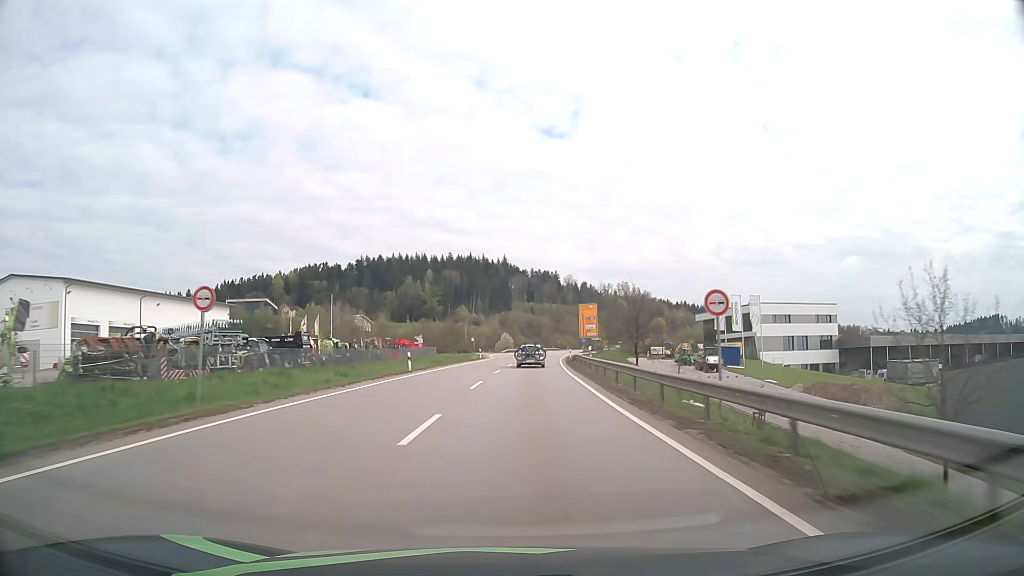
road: primary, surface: asphalt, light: Day
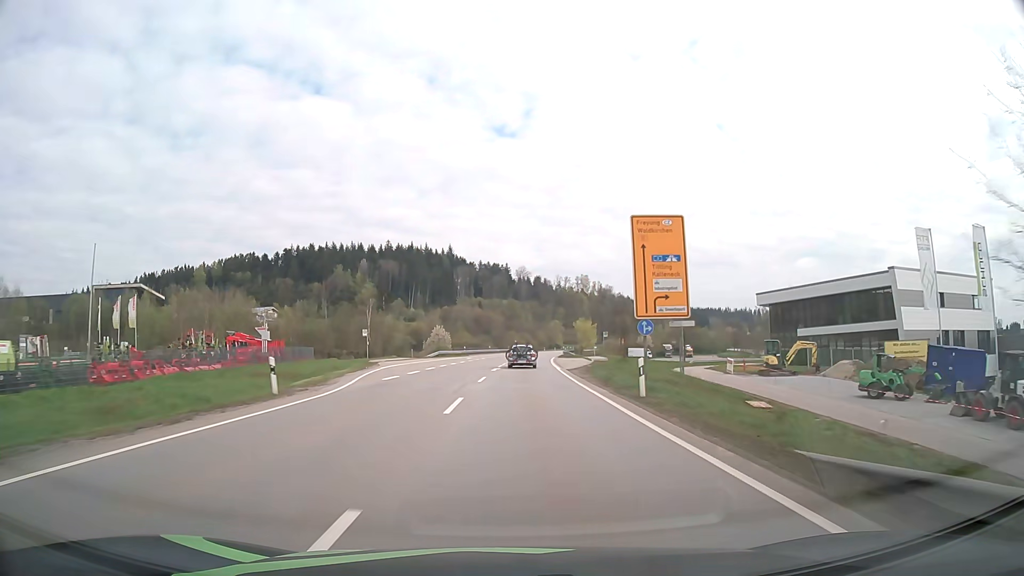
(+2.0, +56.0) m; +4°
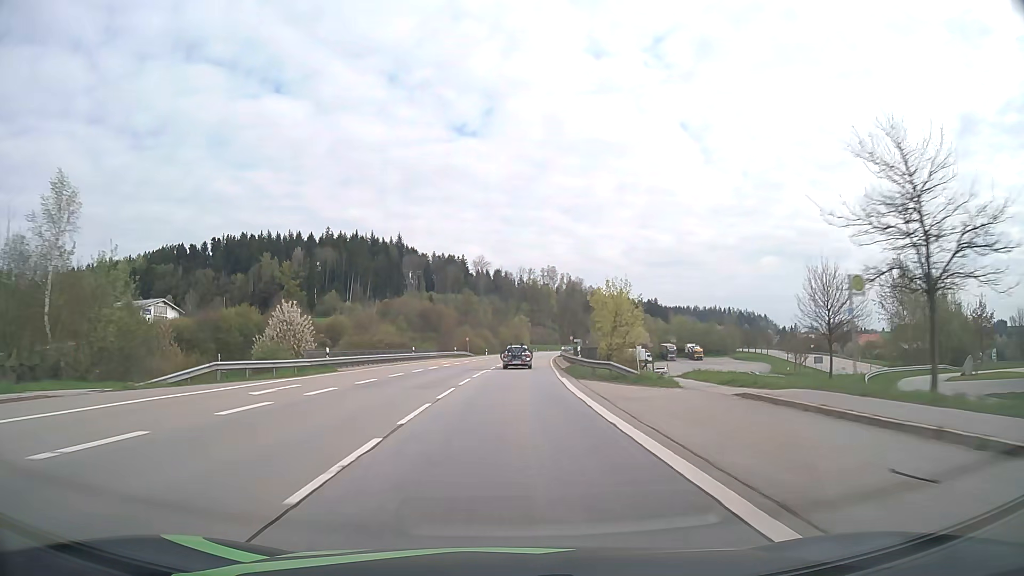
(+1.9, +55.8) m; +4°
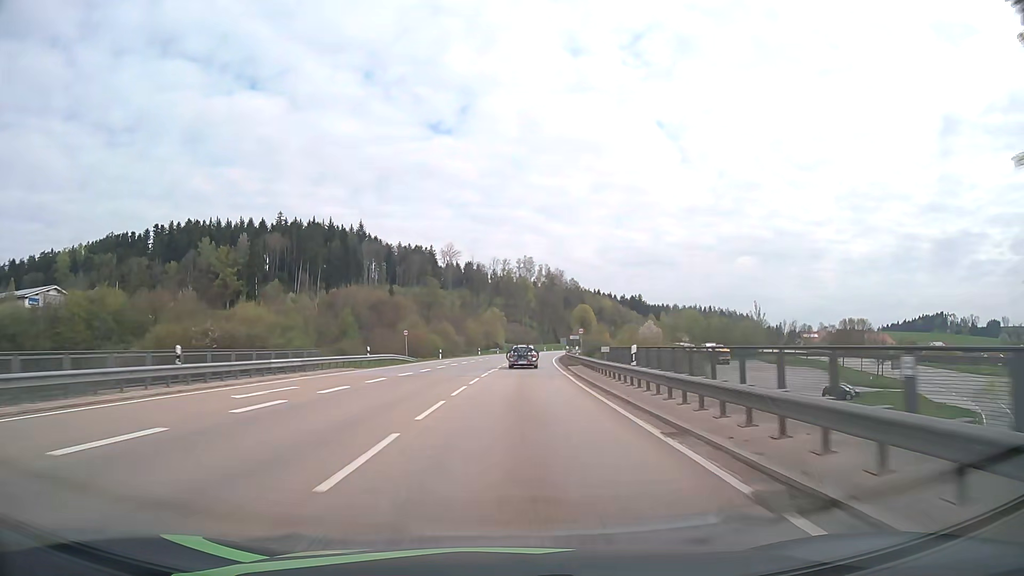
(+0.7, +41.8) m; +2°
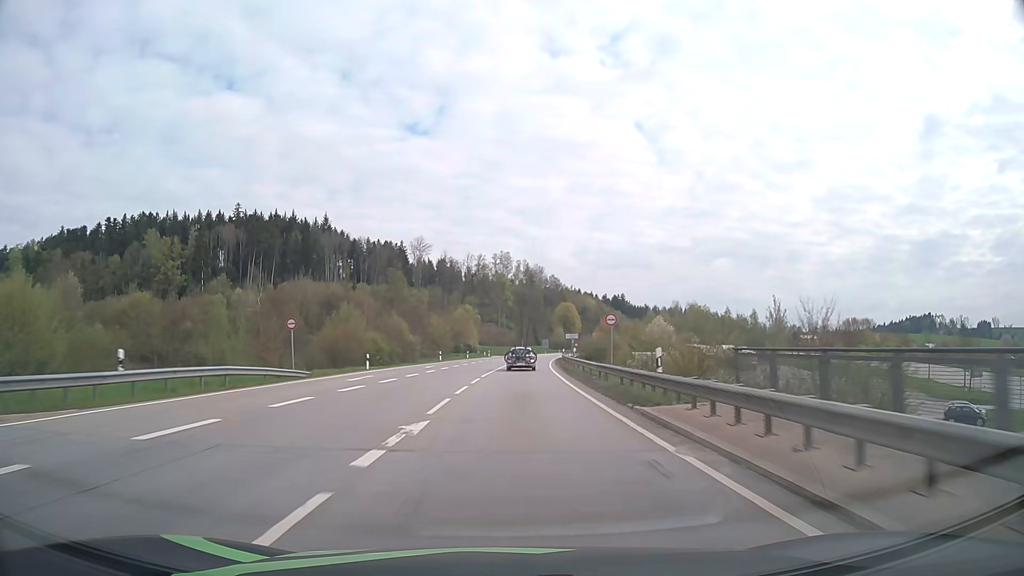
(+0.4, +27.8) m; +2°
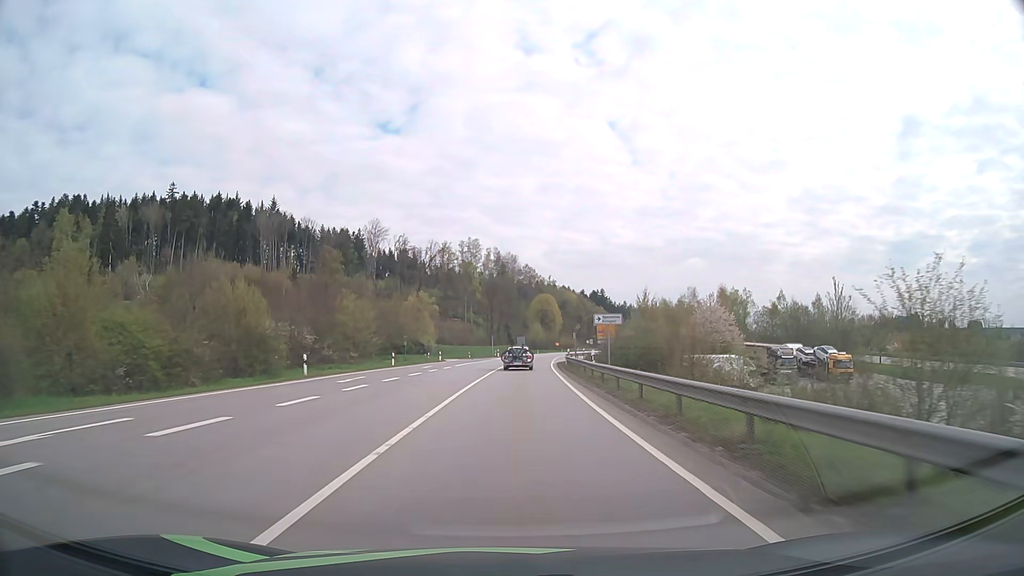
(+1.0, +41.7) m; +3°
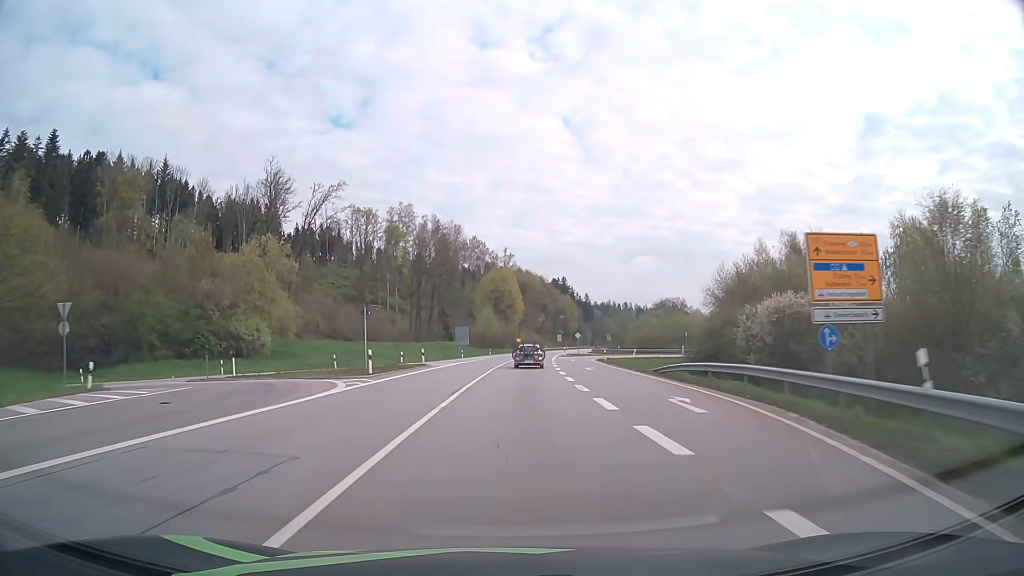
(+2.5, +69.5) m; +4°
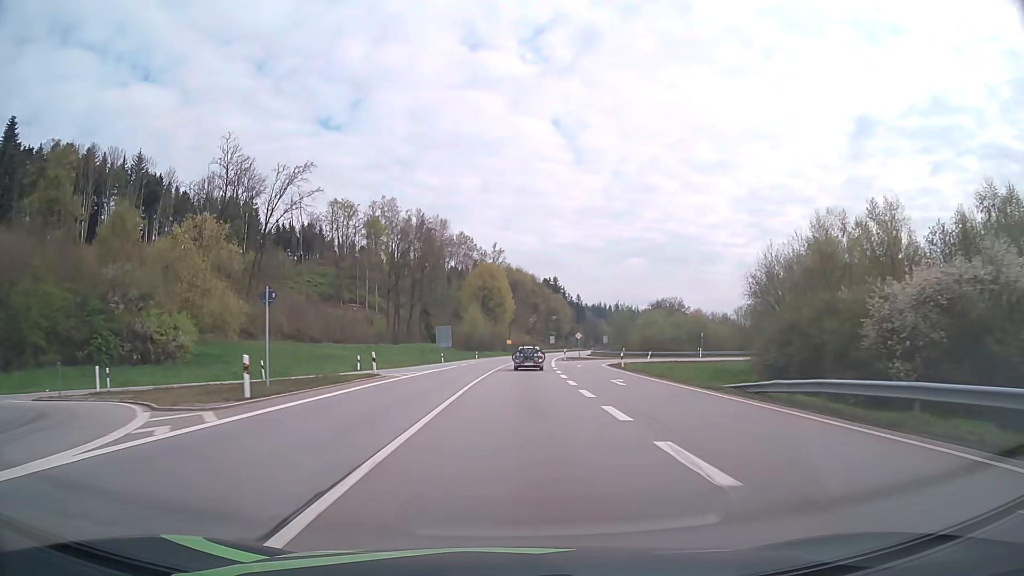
(+0.1, +13.9) m; +1°
(0, +10) (0, +20) (+1, +30) (+1, +40) (+1, +50) (+2, +60) (+3, +70) (+4, +80) (+5, +90) (+6, +100) m
